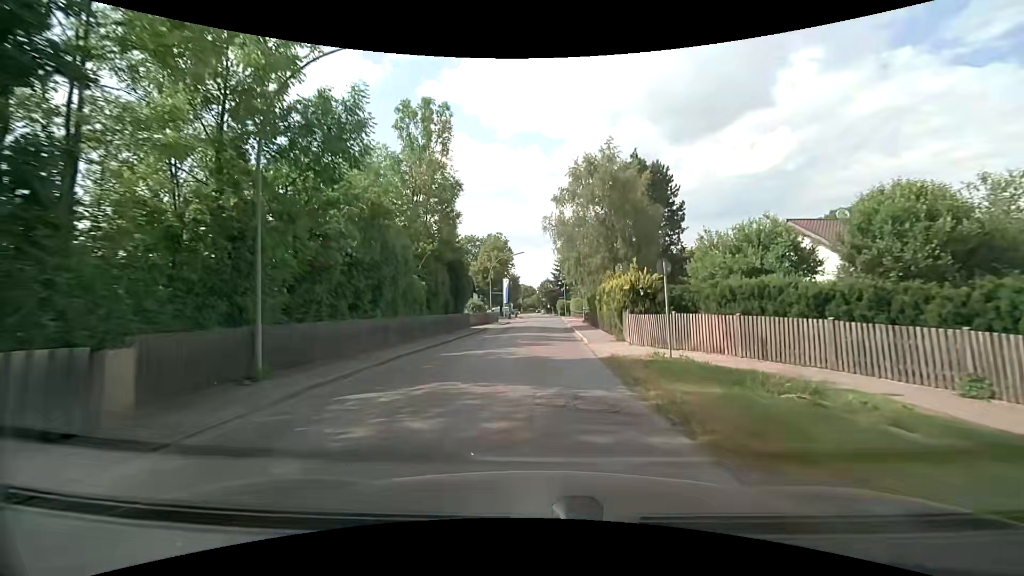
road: tertiary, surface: asphalt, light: Day
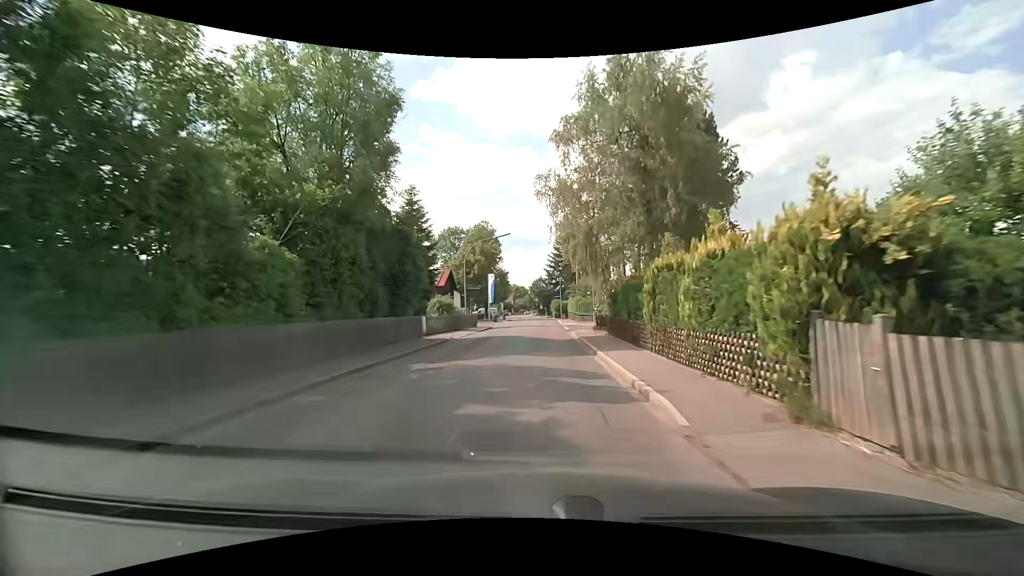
(+0.2, +14.0) m; +1°
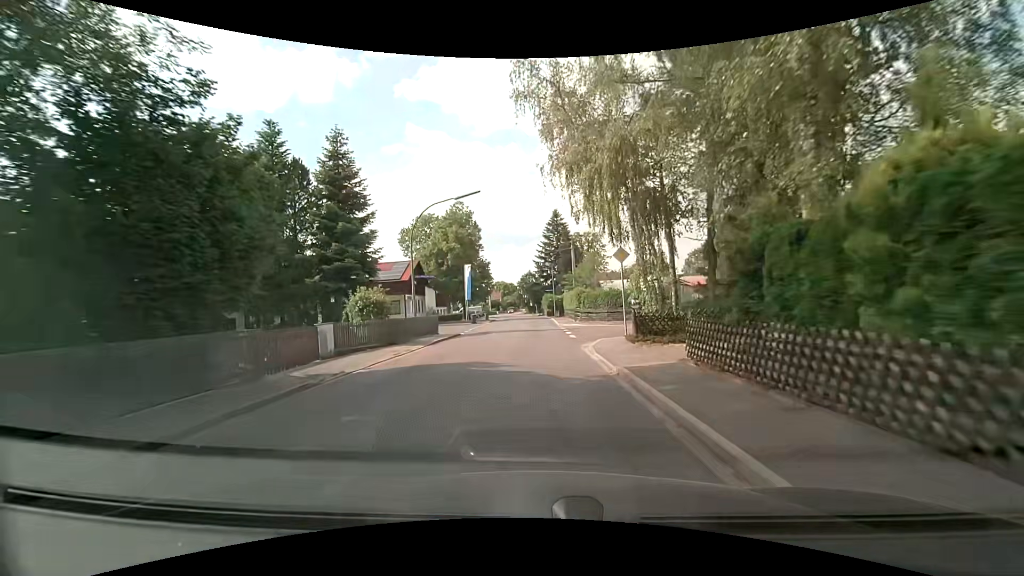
(+0.2, +14.1) m; +2°
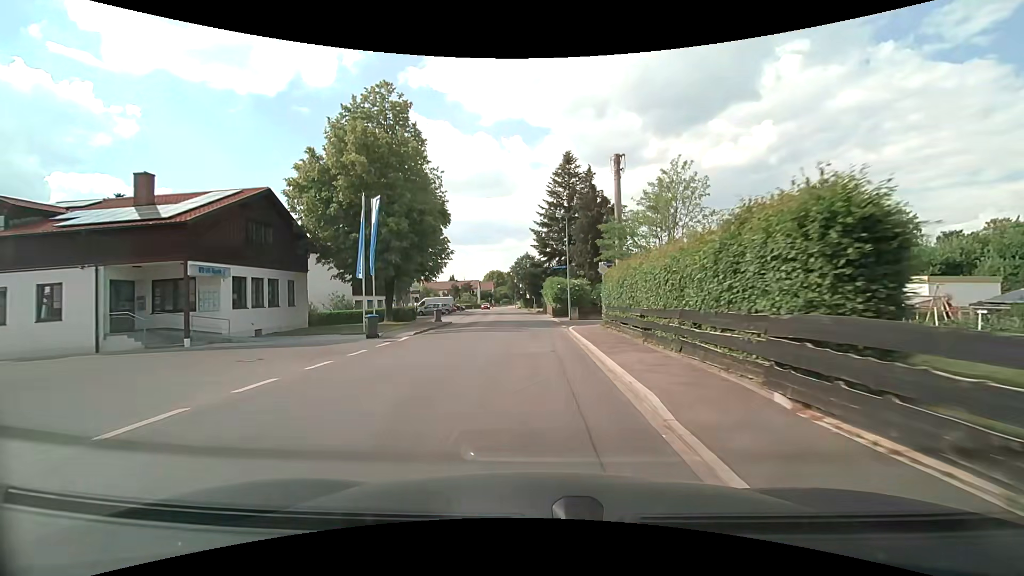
(-0.3, +35.3) m; -1°
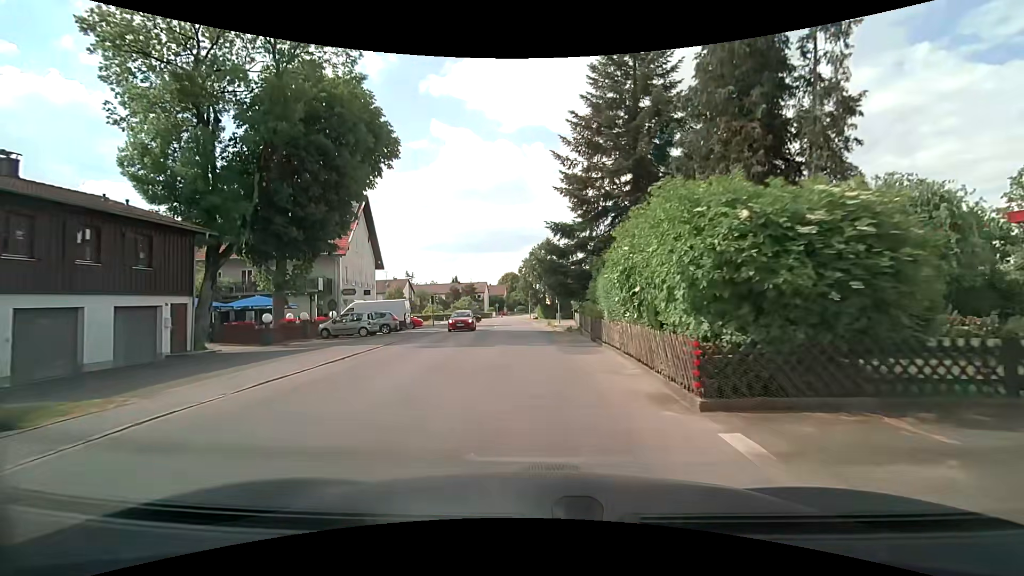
(-0.3, +34.5) m; -2°
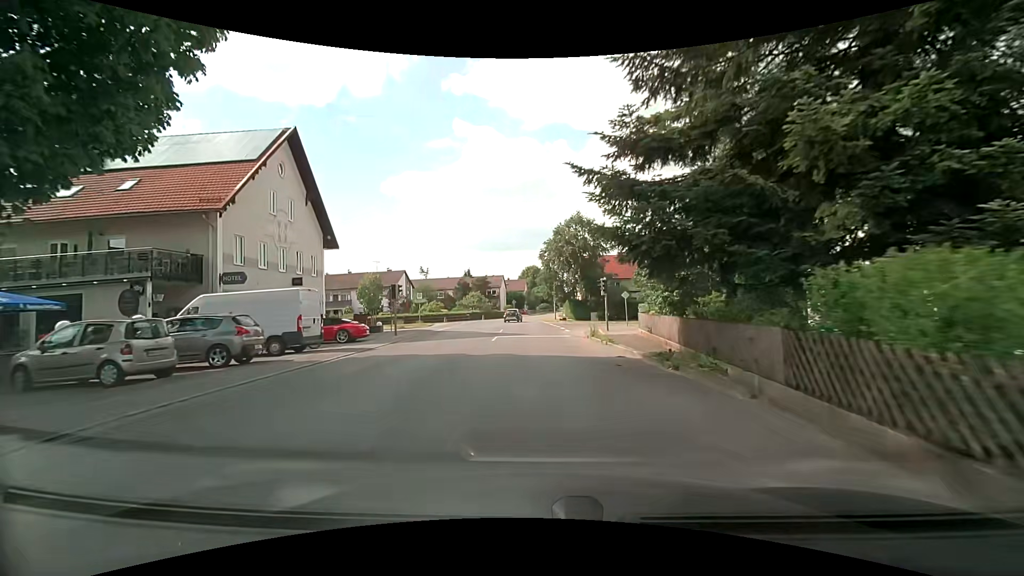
(-0.6, +20.2) m; -3°
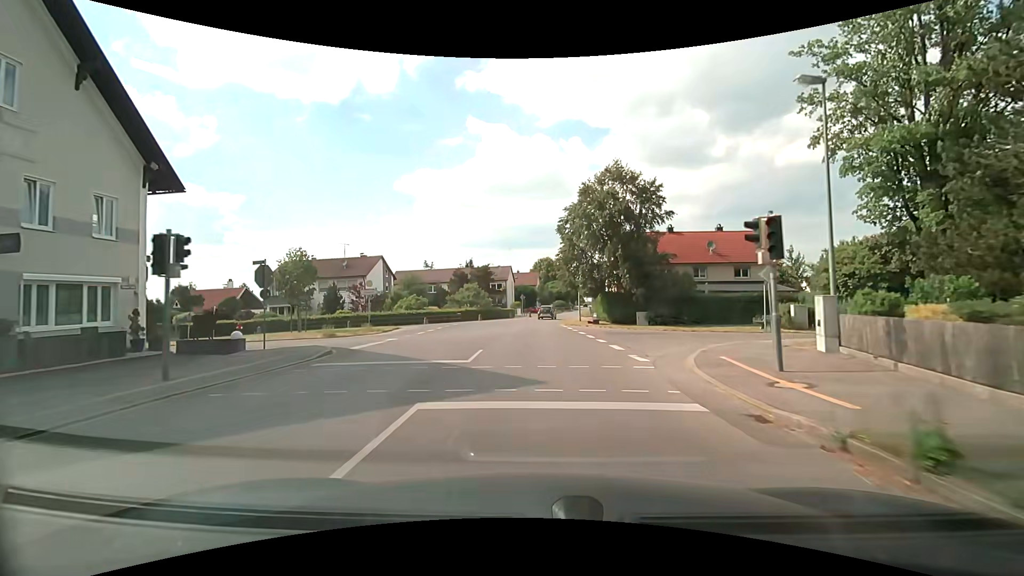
(-0.3, +19.6) m; -1°
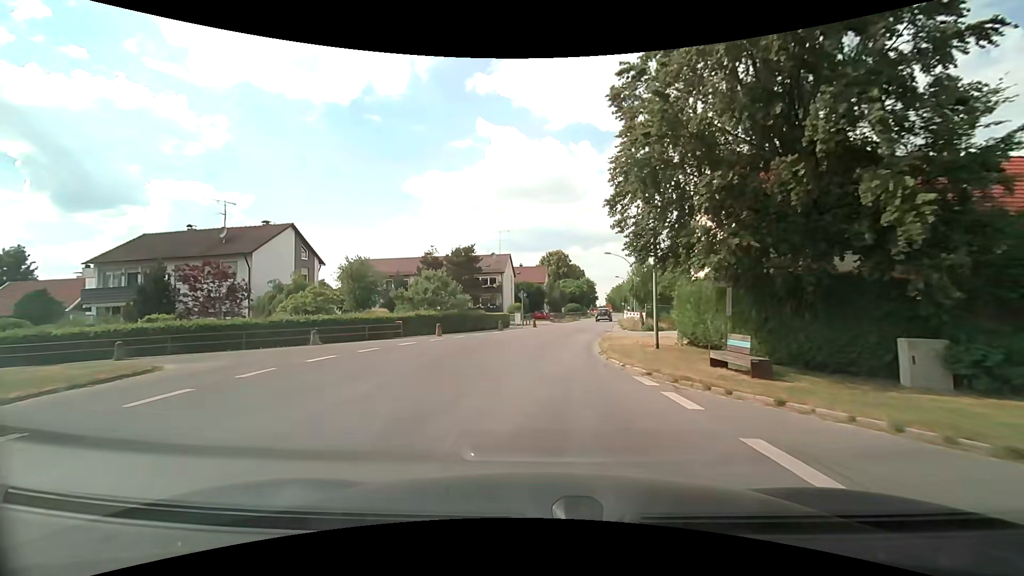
(-0.3, +26.4) m; -1°
(0, +10) (+1, +20) (+2, +30) (+4, +40) (+6, +50) (+8, +59) (+9, +69) (+11, +79) (+13, +89) (+14, +99) m
